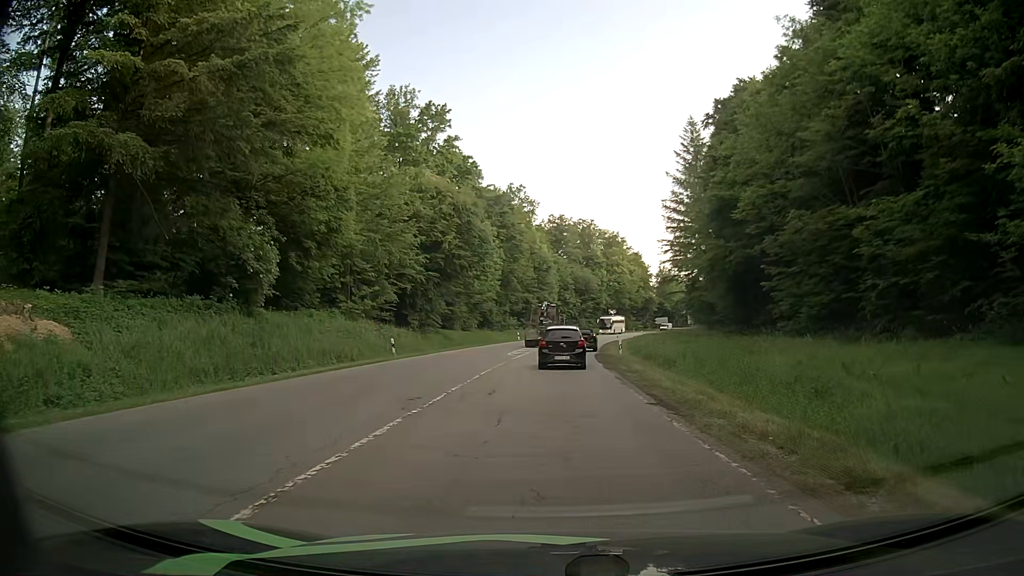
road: secondary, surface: asphalt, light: Day
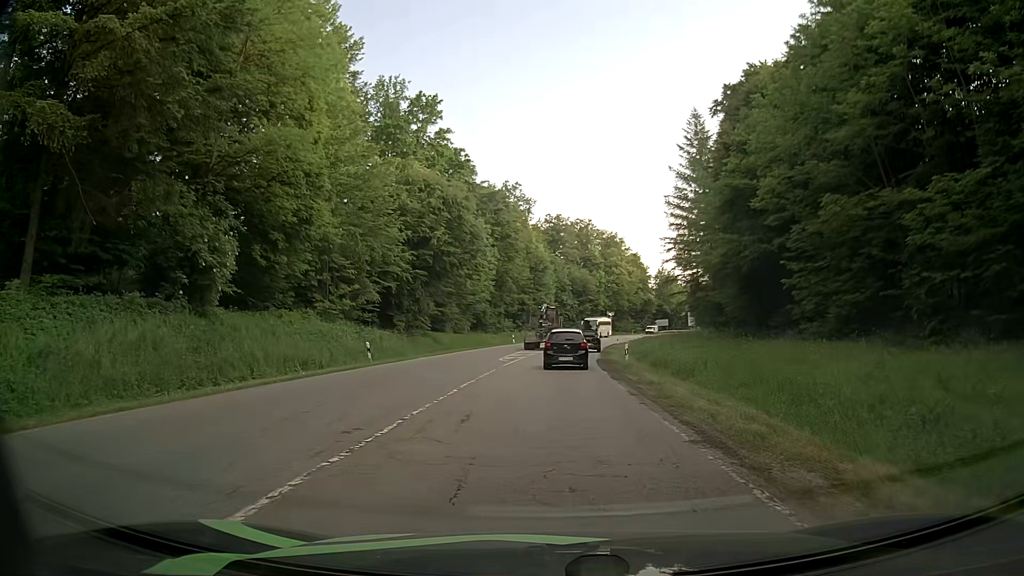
(0.0, +4.2) m; 0°
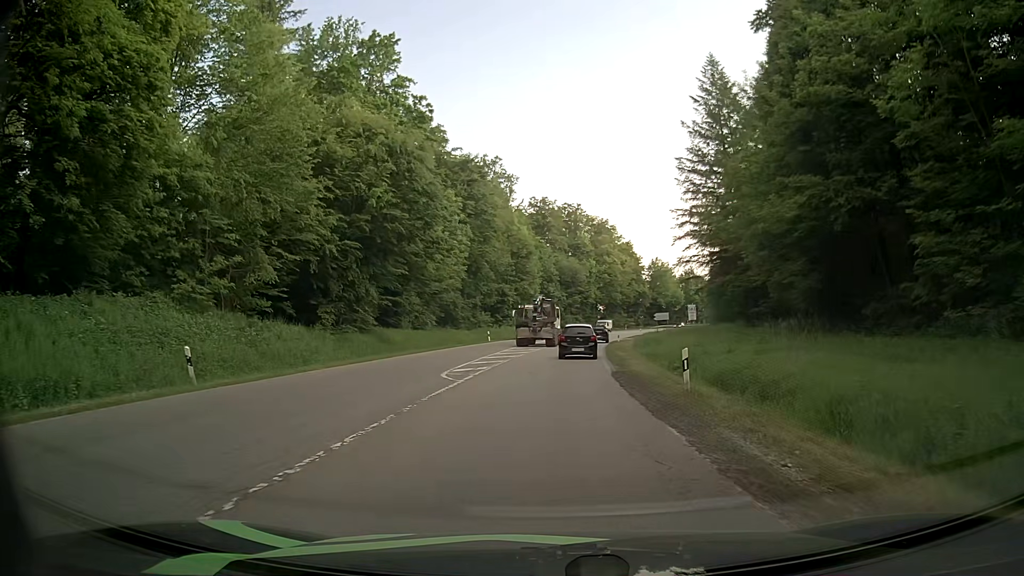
(0.0, +15.2) m; +1°
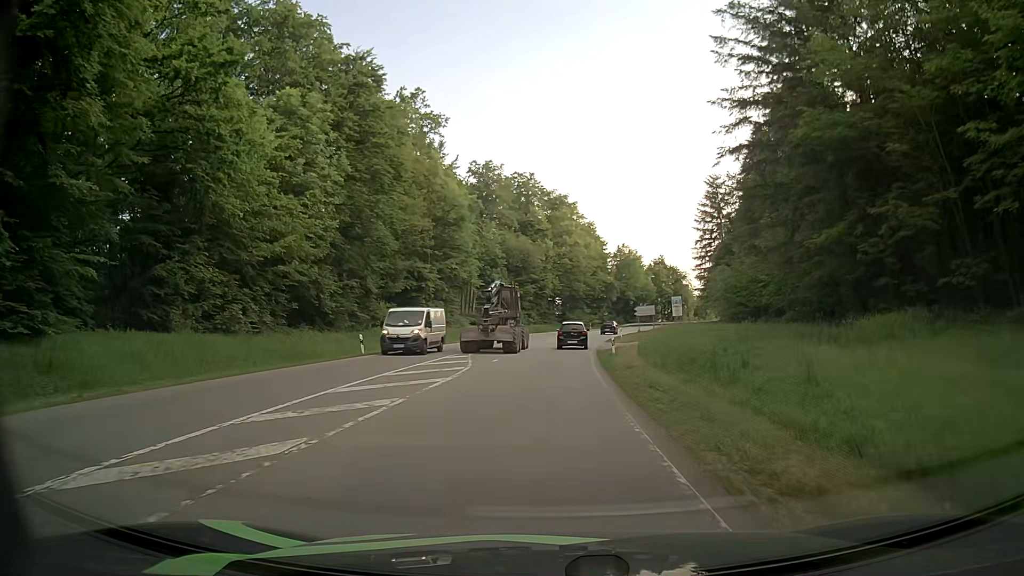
(+1.1, +30.2) m; +4°
(0, +10) (0, +20) (+1, +30) (+1, +40) (+2, +50) (+4, +60) (+5, +70) (+6, +80) (+8, +89) (+10, +99) m
